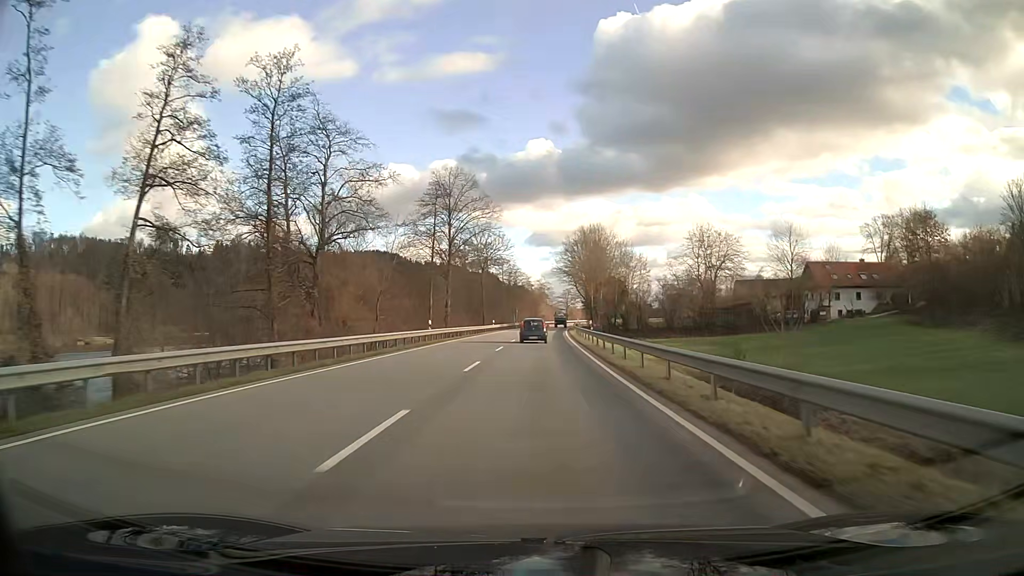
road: primary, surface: asphalt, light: Day
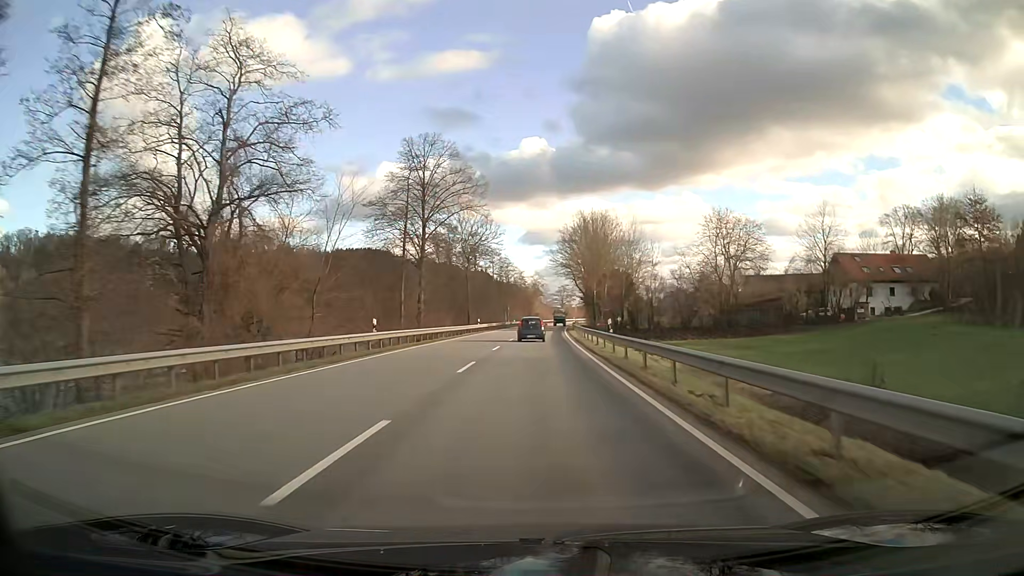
(+0.1, +13.0) m; +1°
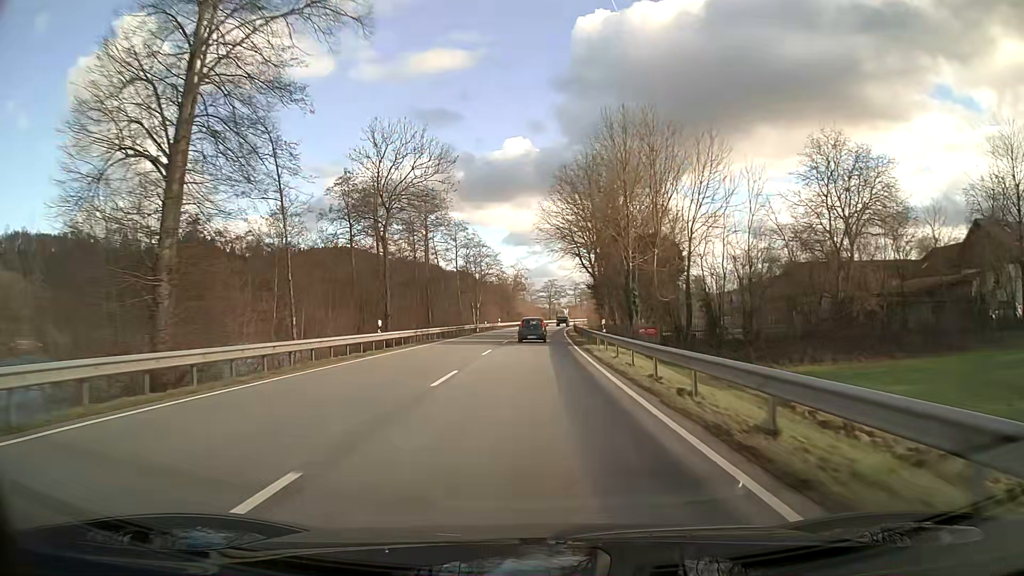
(+0.5, +38.9) m; +1°
